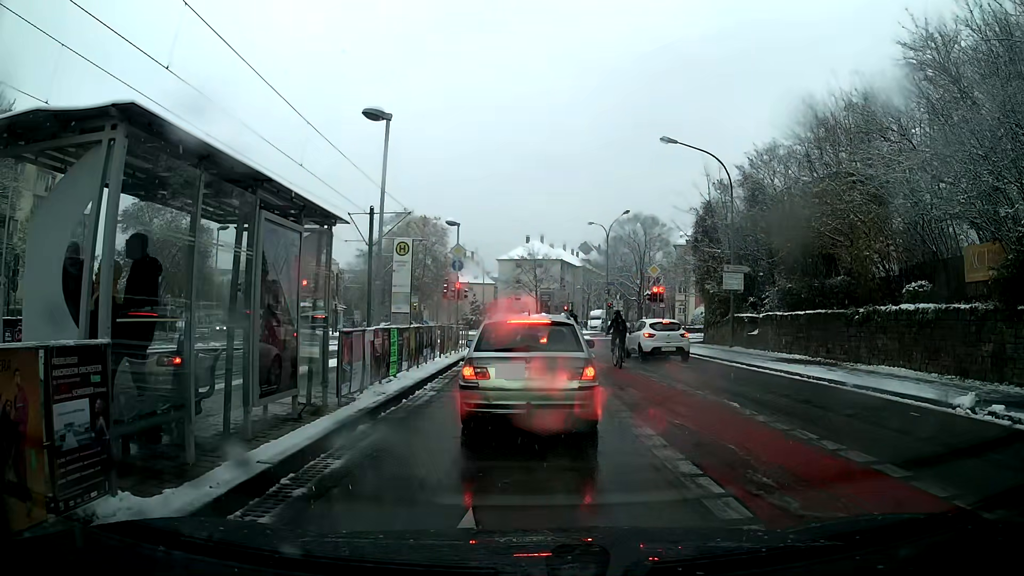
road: secondary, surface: asphalt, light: Day
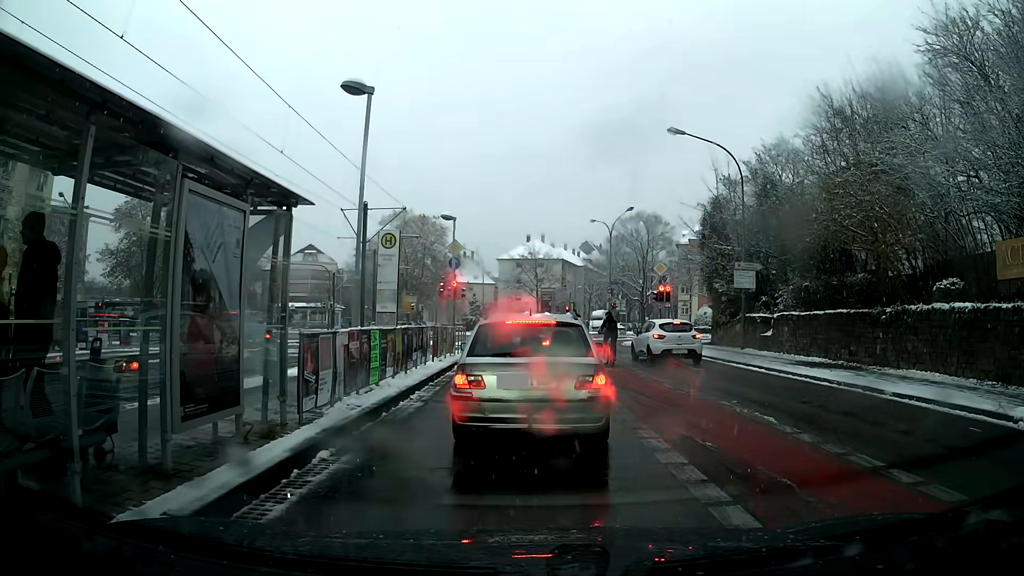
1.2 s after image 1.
(0.0, +1.6) m; 0°
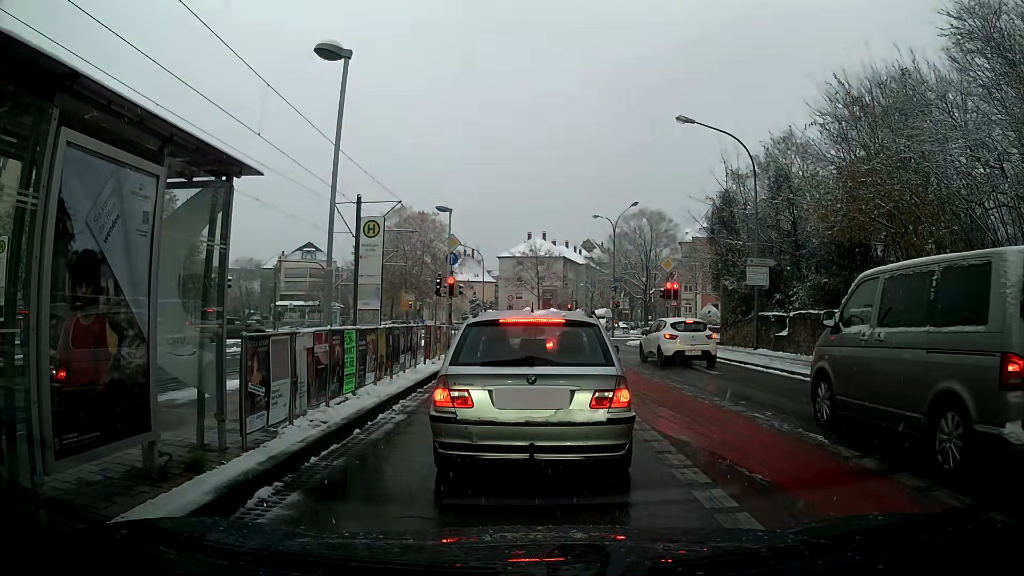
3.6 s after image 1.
(0.0, +1.6) m; 0°
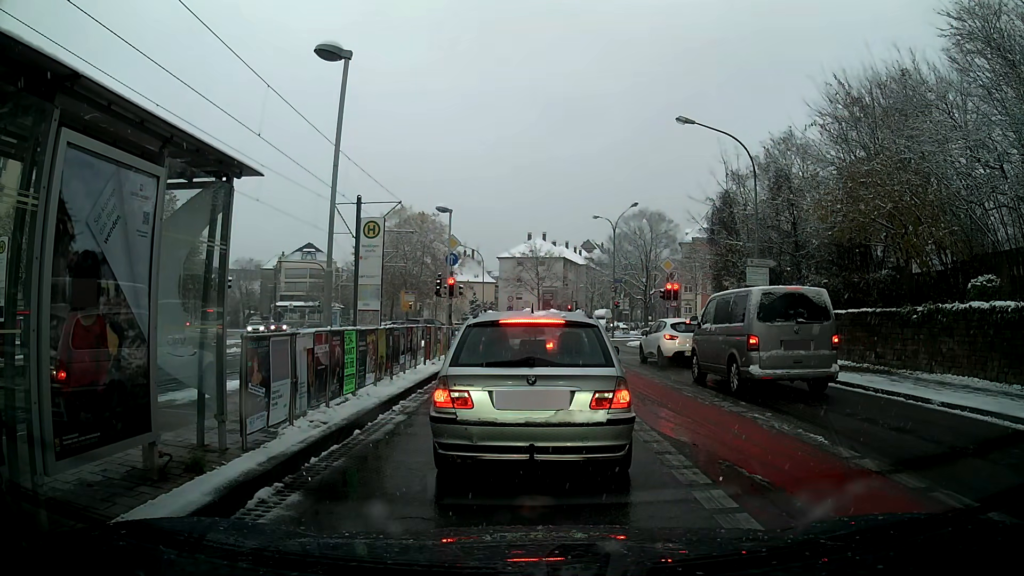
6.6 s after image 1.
(0.0, +0.1) m; 0°
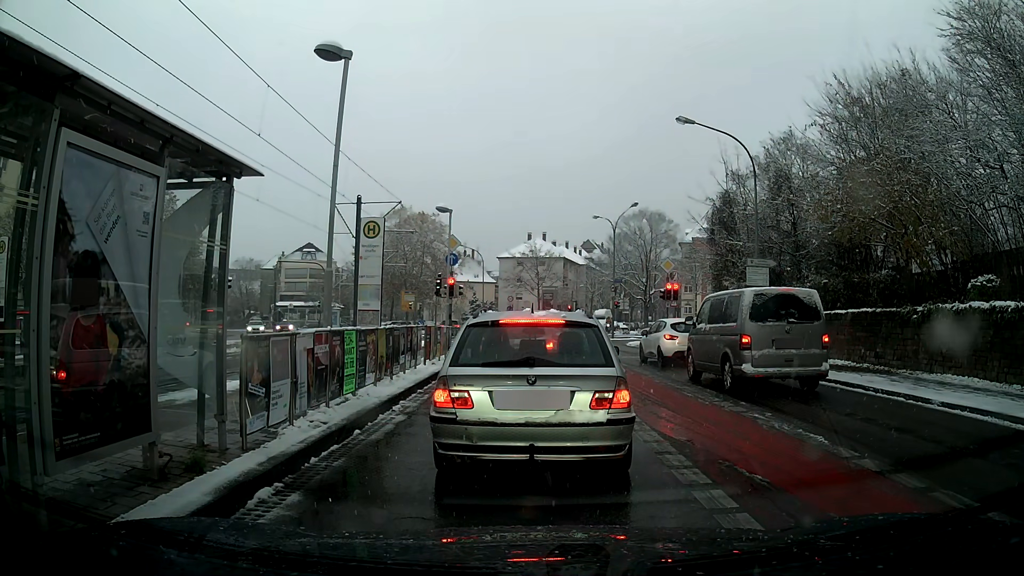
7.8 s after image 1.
(0.0, 0.0) m; 0°
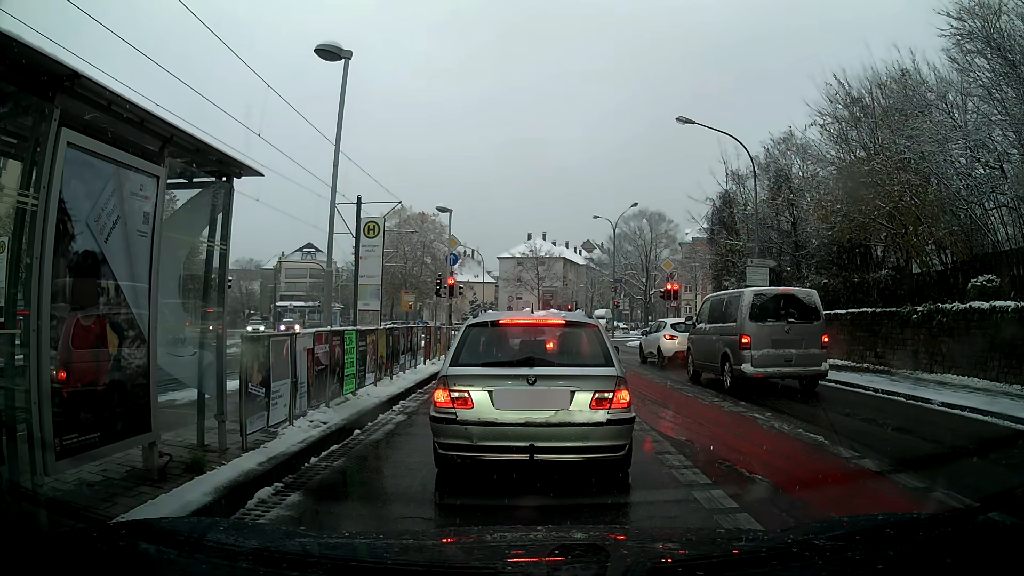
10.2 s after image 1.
(0.0, 0.0) m; 0°
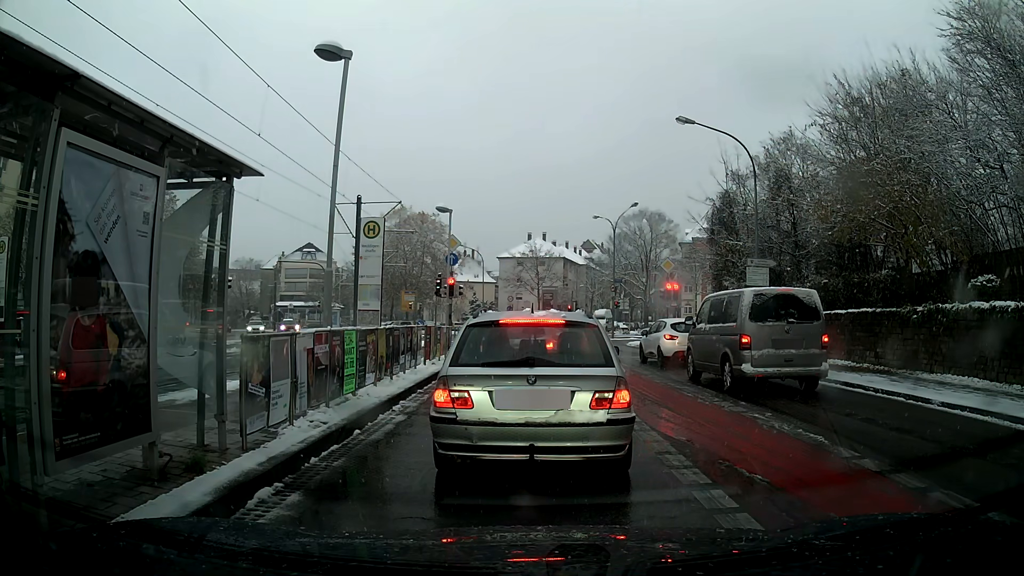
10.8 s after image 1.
(0.0, 0.0) m; 0°
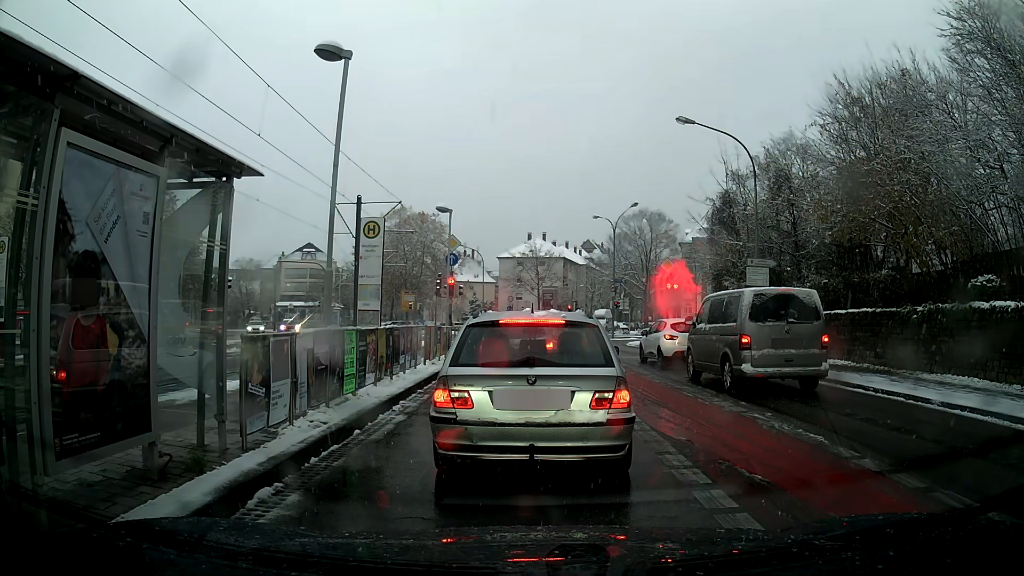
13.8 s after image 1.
(0.0, 0.0) m; 0°
